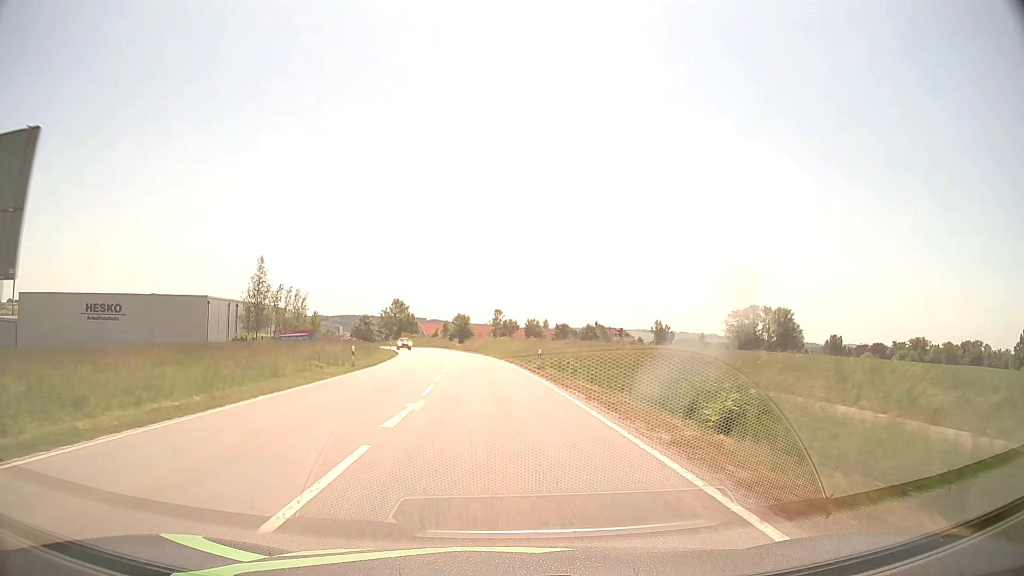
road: secondary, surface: asphalt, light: Day
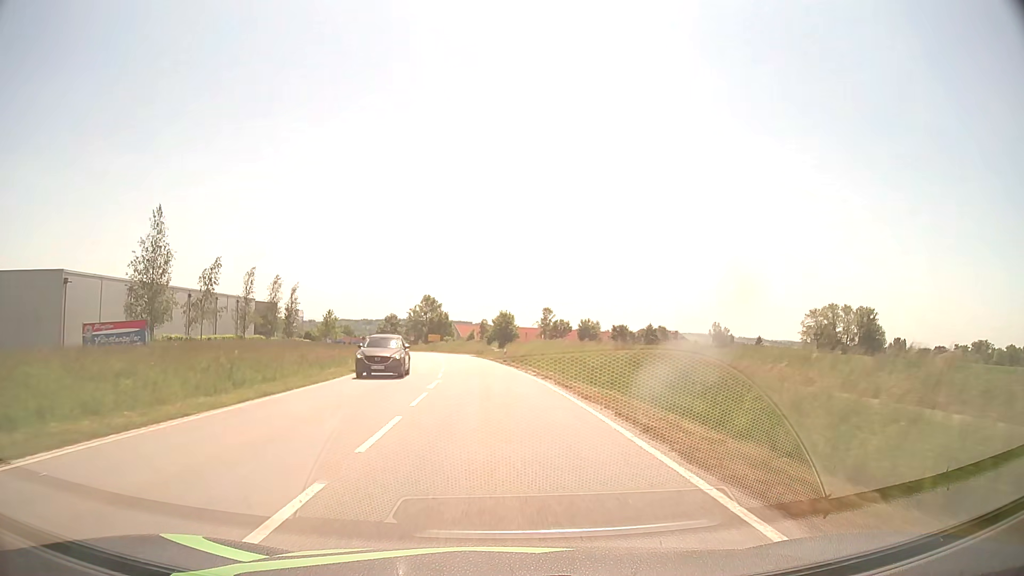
(-1.1, +32.3) m; -4°
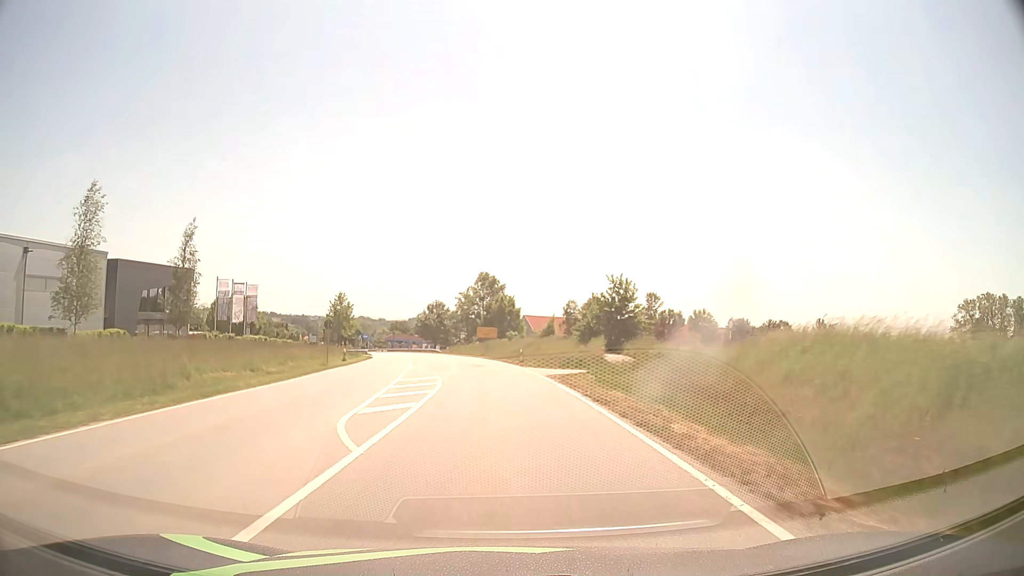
(-3.0, +53.7) m; -6°
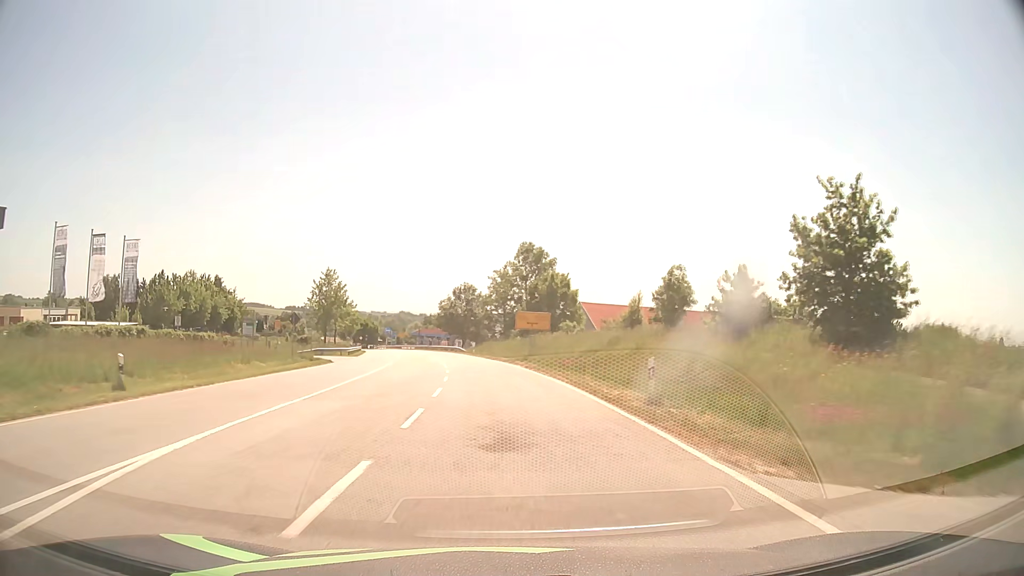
(-1.1, +32.4) m; -4°
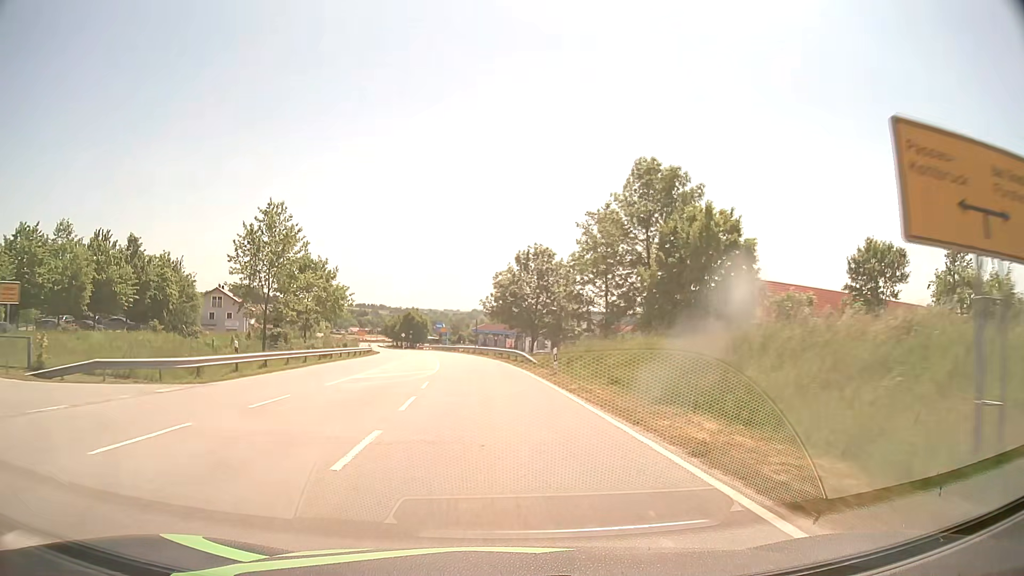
(-2.2, +41.3) m; -6°
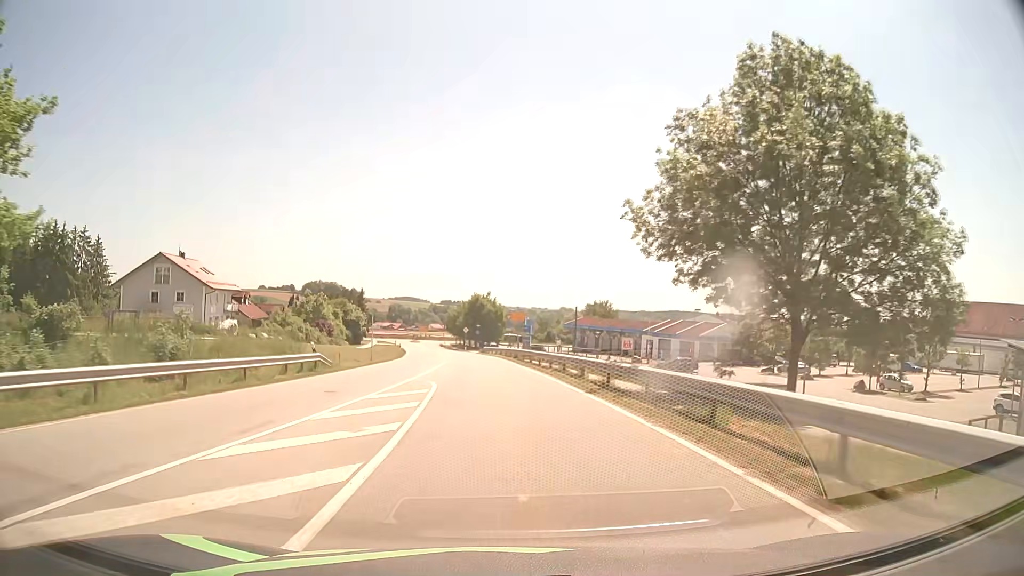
(-3.0, +45.8) m; -7°
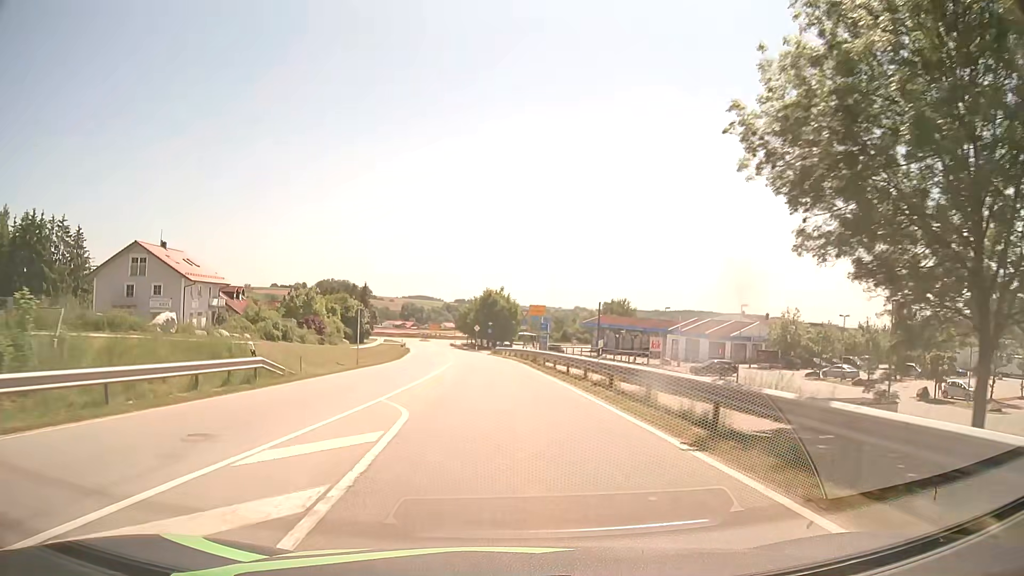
(-0.1, +8.4) m; -2°
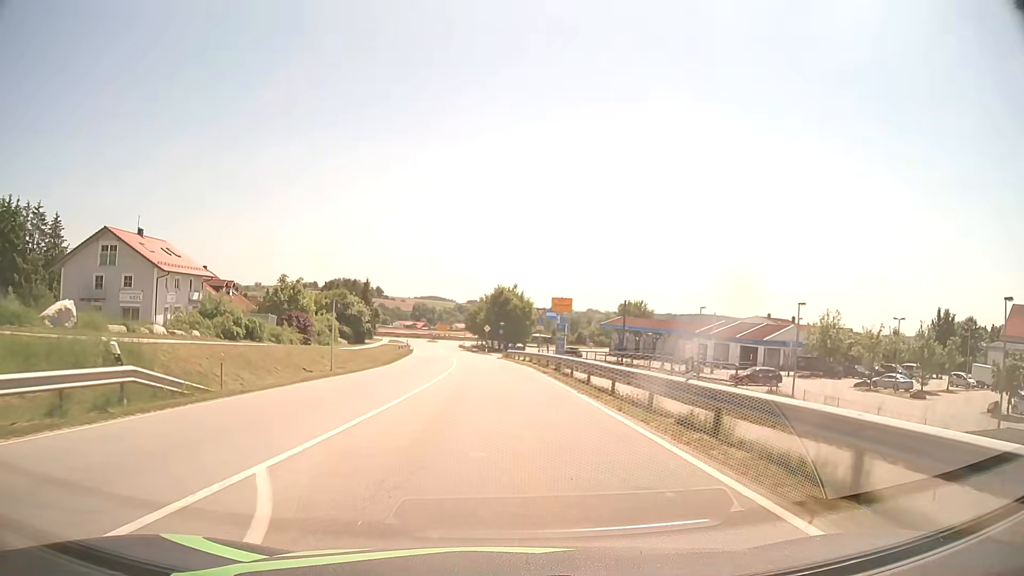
(-0.1, +8.1) m; -1°
(0, +10) (0, +20) (-1, +30) (-1, +40) (-2, +50) (-3, +60) (-4, +70) (-5, +80) (-6, +90) (-8, +100) m
